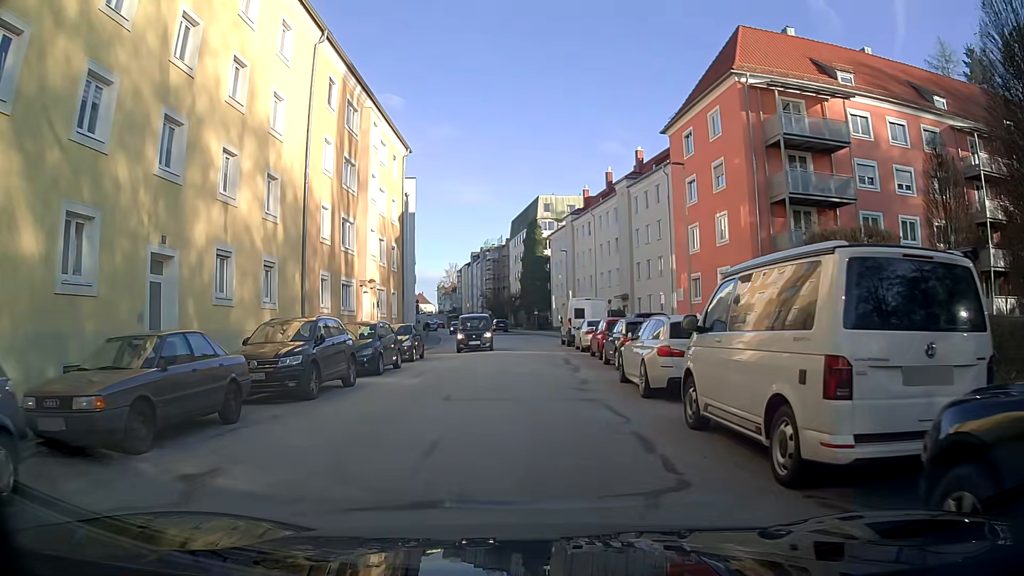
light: Day
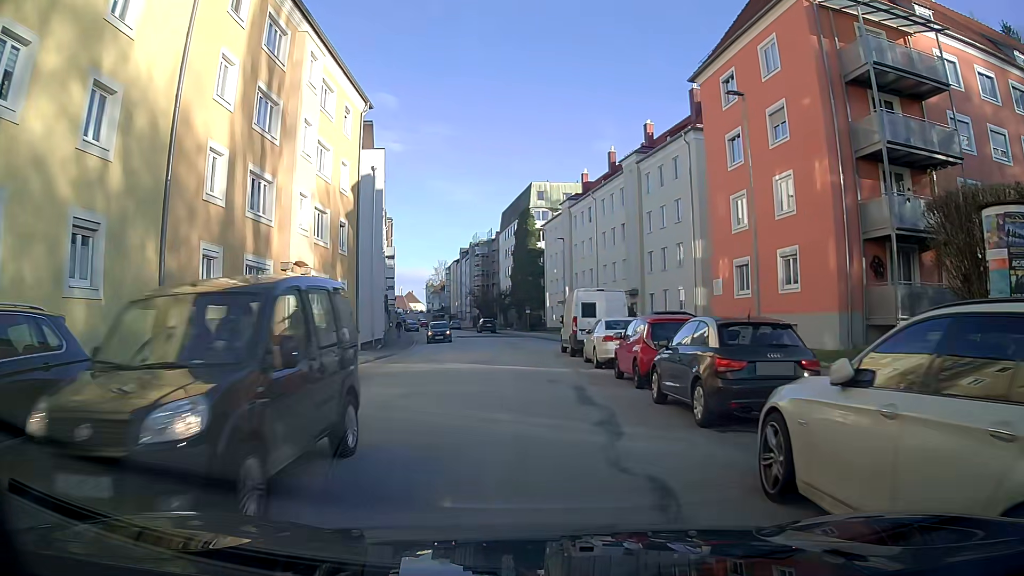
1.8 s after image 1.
(0.0, +10.0) m; 0°
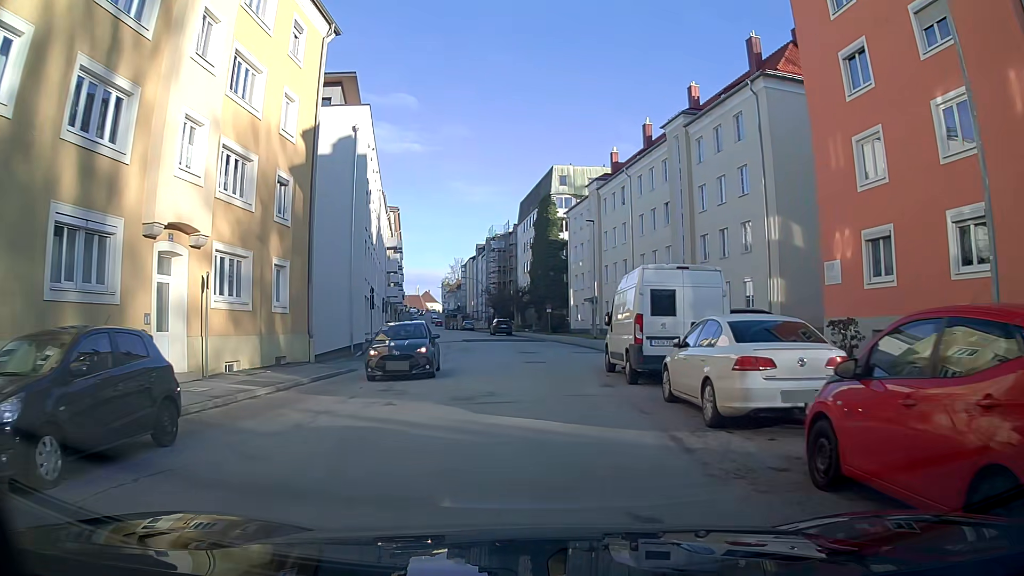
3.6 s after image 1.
(-0.1, +10.6) m; -1°
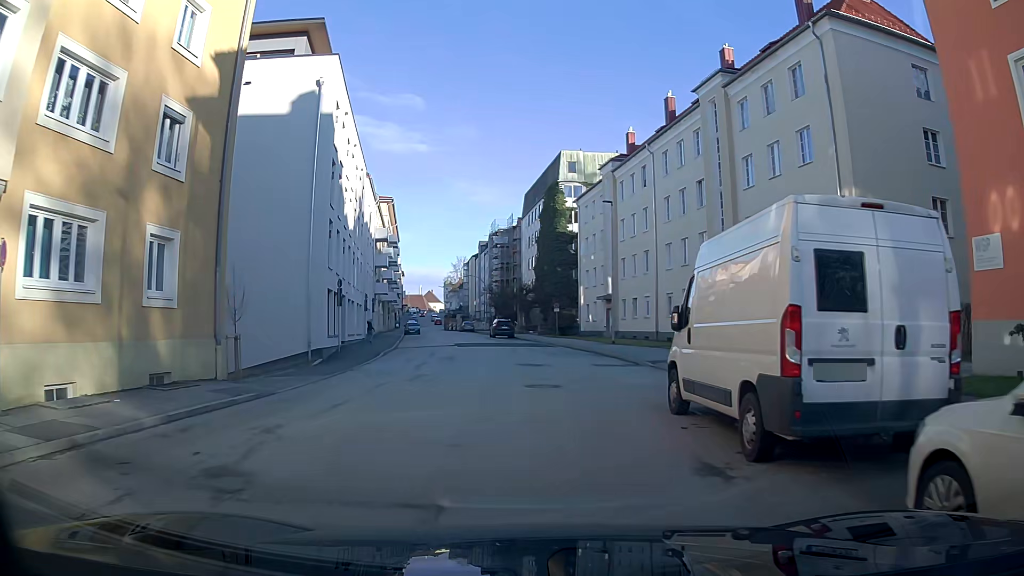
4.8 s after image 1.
(-0.1, +8.1) m; -1°
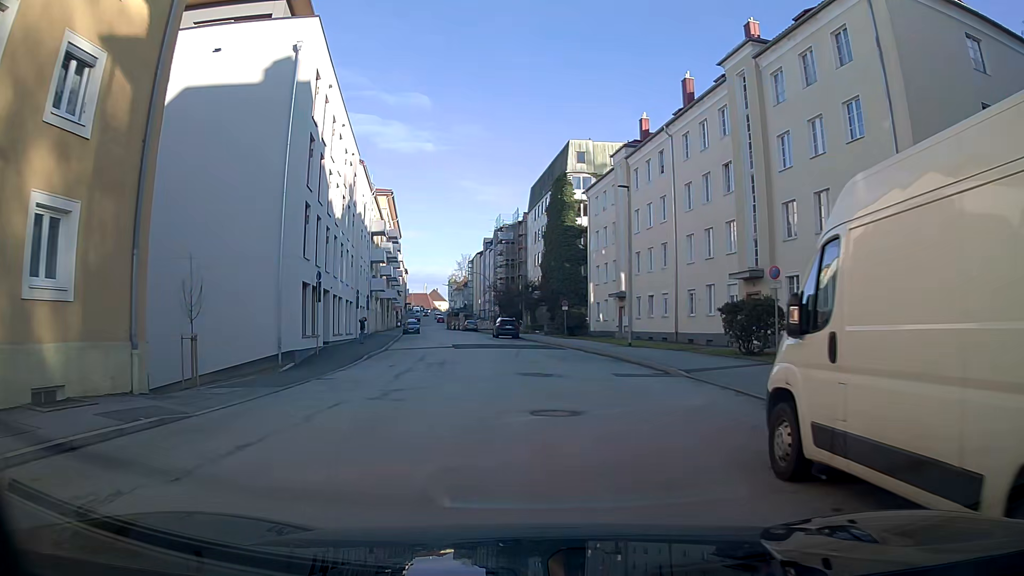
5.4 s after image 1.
(0.0, +4.3) m; 0°
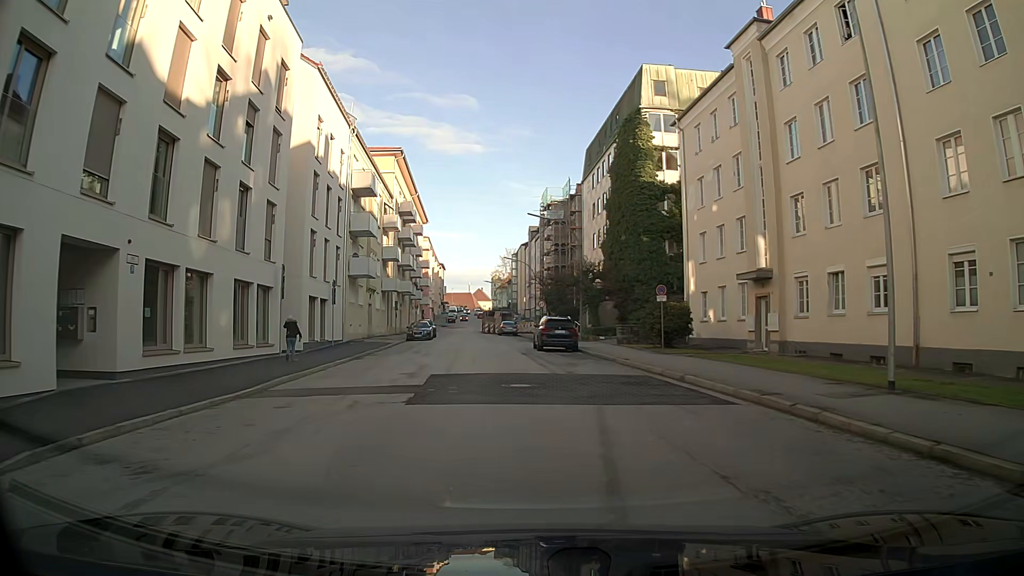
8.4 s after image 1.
(-0.8, +22.4) m; -5°
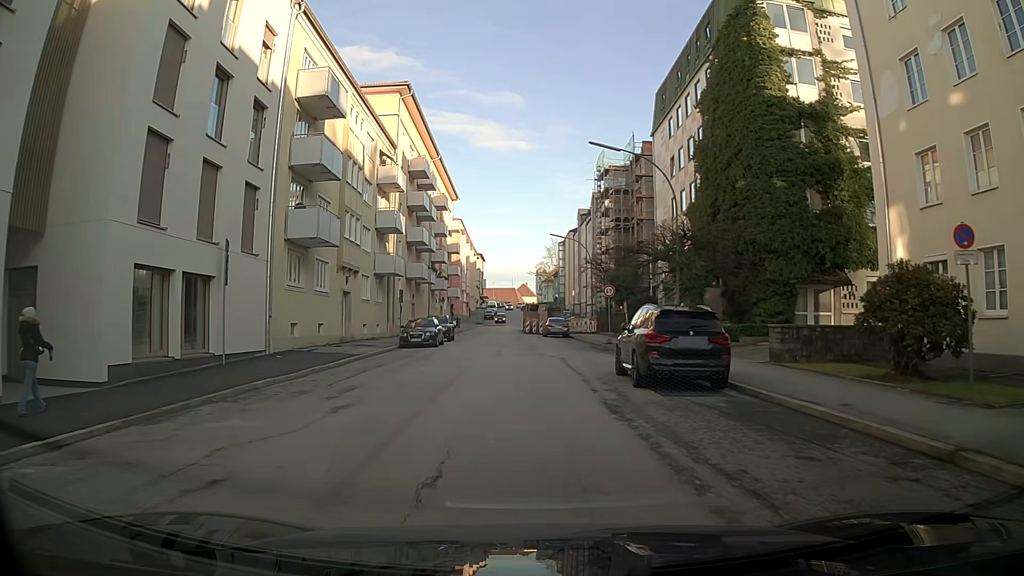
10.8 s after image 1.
(-0.7, +18.3) m; -3°
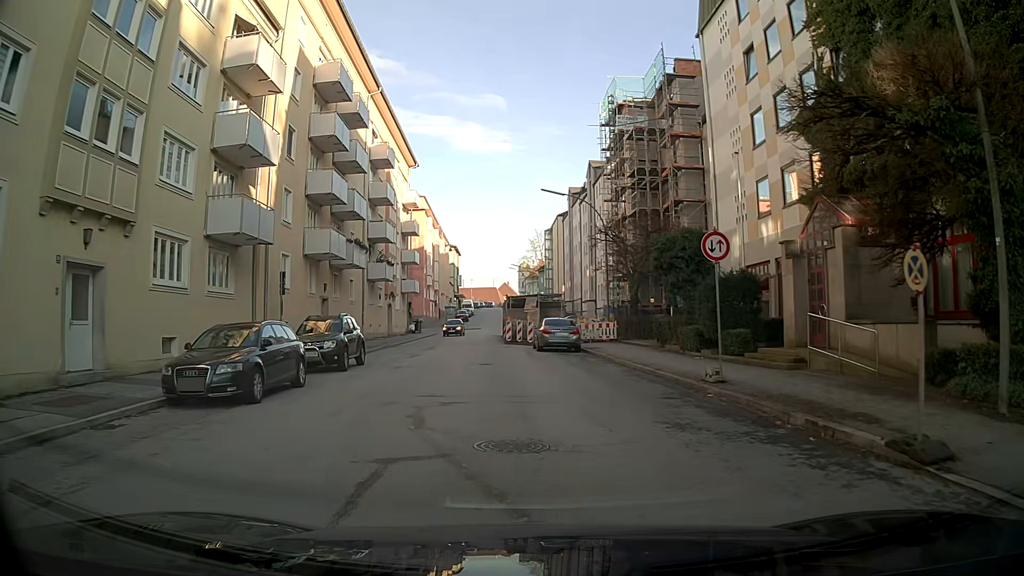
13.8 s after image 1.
(0.0, +21.1) m; +2°
(0, +10) (-1, +20) (-3, +30) (-4, +40) (-5, +50) (-5, +60) (-5, +70) (-5, +80) (-6, +90) (-6, +100) m
